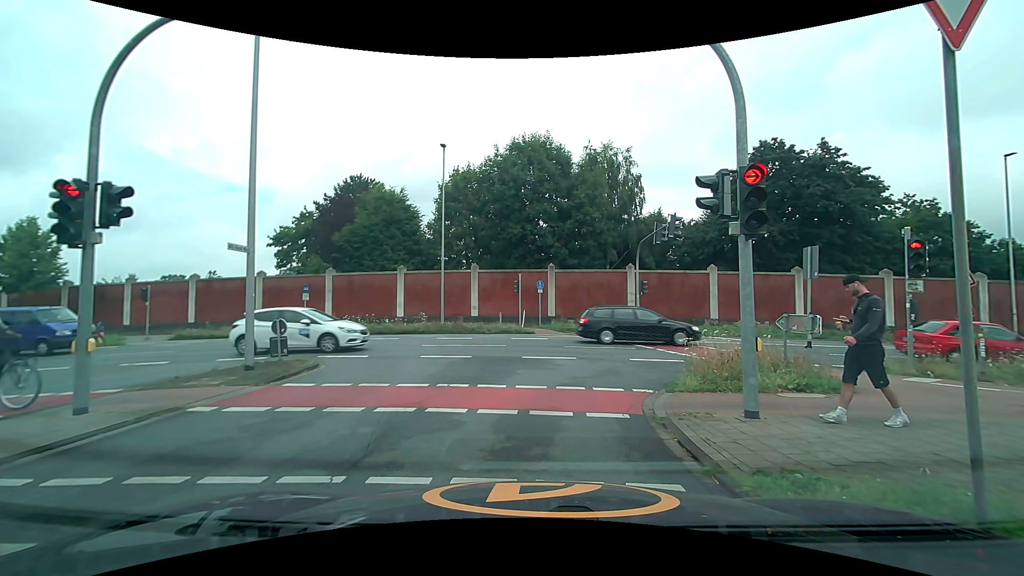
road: unclassified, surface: asphalt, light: Day
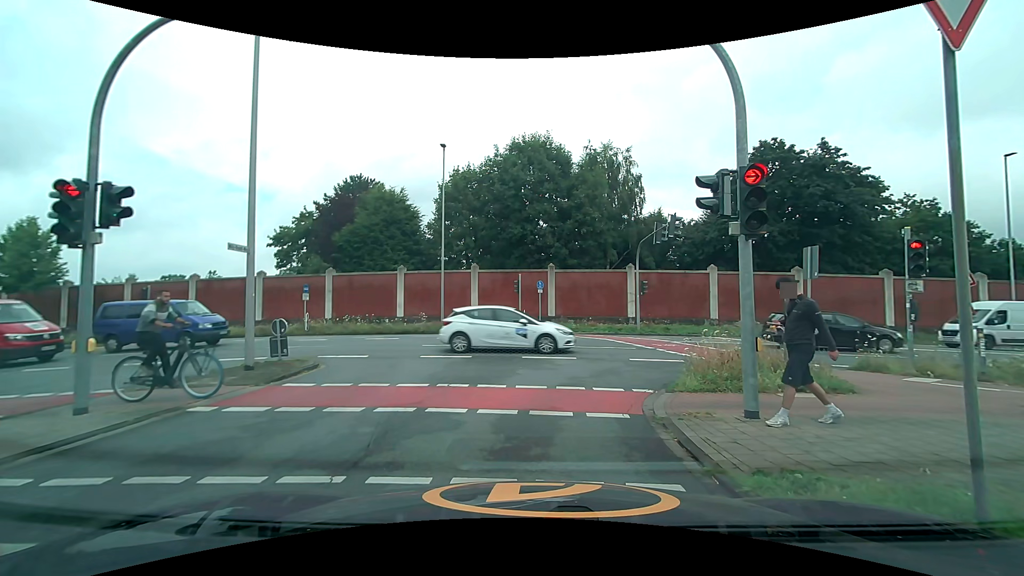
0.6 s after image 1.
(0.0, 0.0) m; 0°
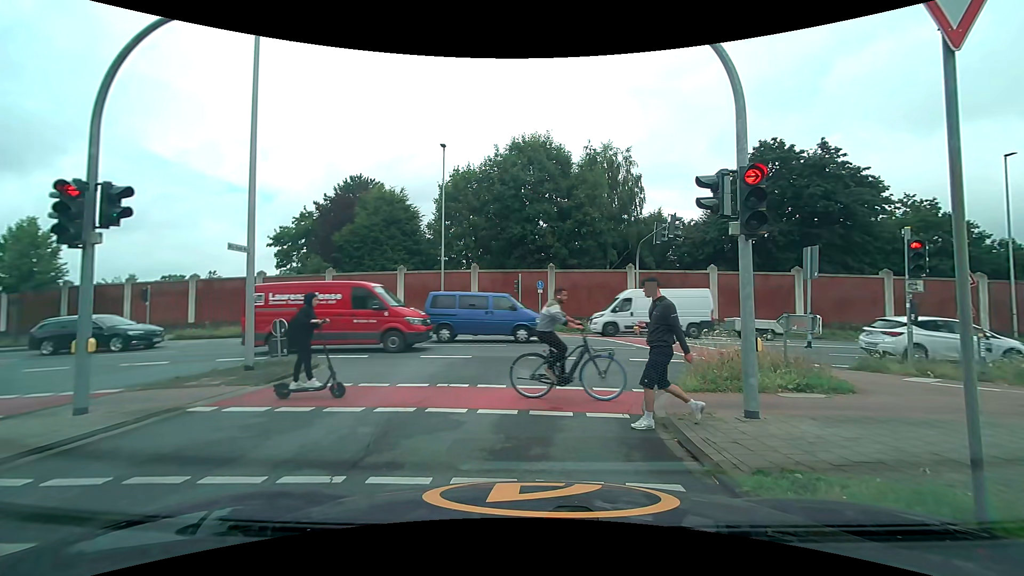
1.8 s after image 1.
(0.0, 0.0) m; 0°
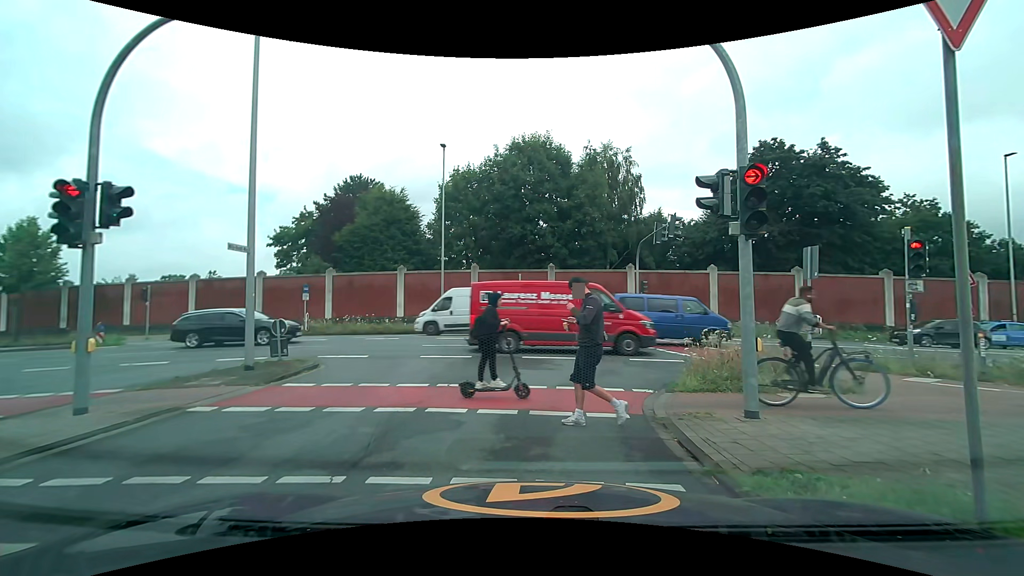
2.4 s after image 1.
(0.0, 0.0) m; 0°
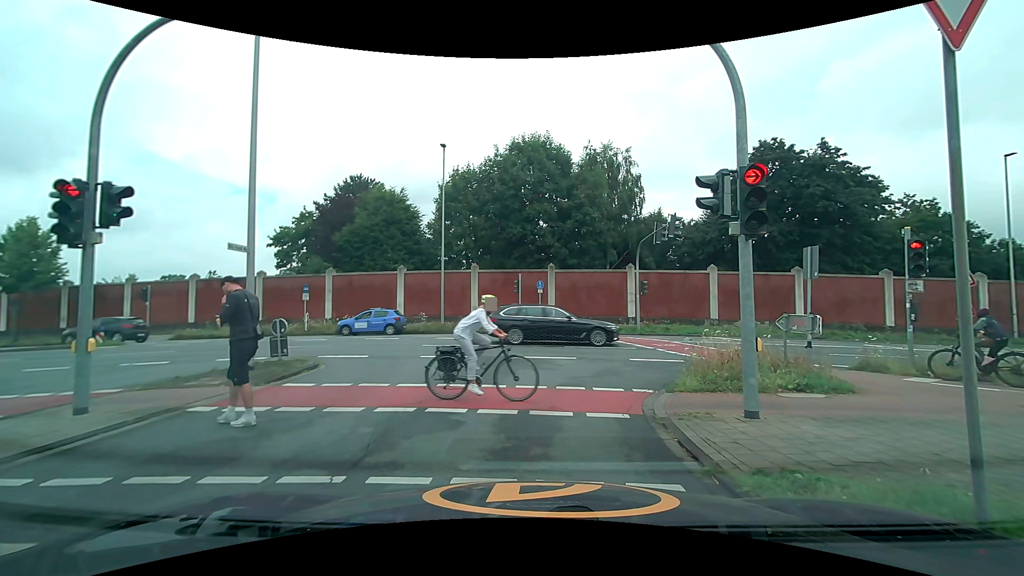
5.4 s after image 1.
(0.0, 0.0) m; 0°
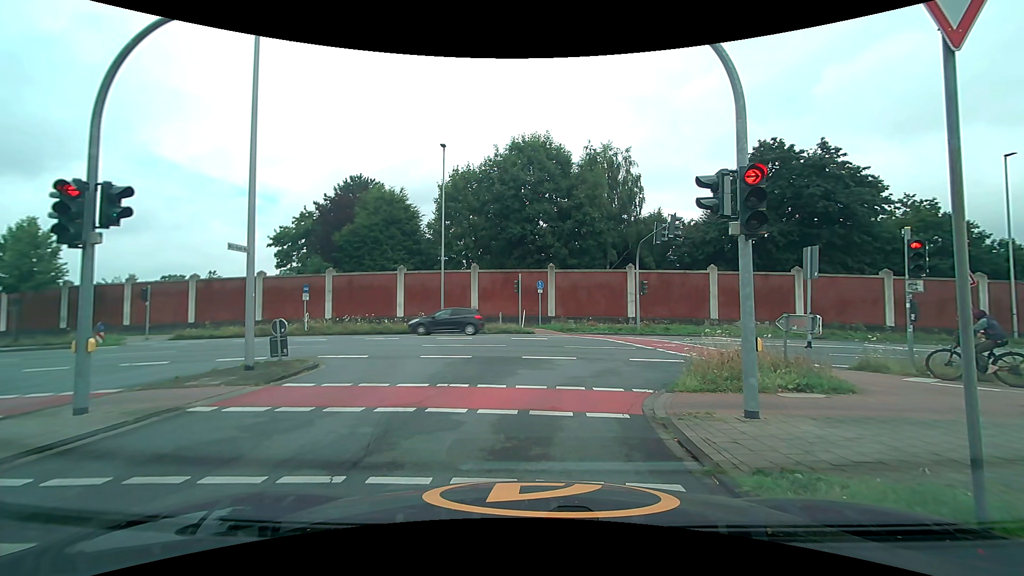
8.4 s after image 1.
(0.0, 0.0) m; 0°
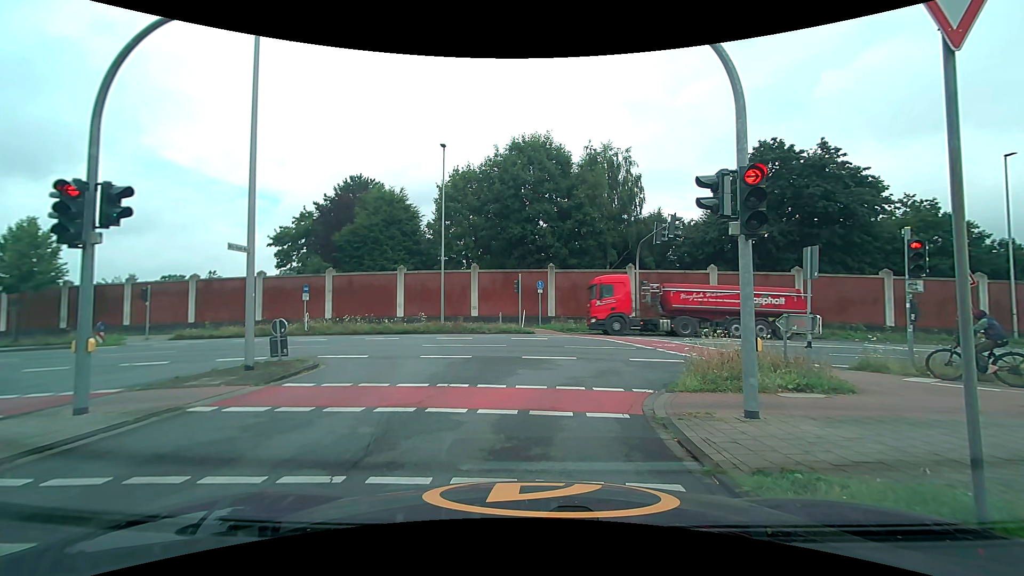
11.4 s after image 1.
(0.0, 0.0) m; 0°
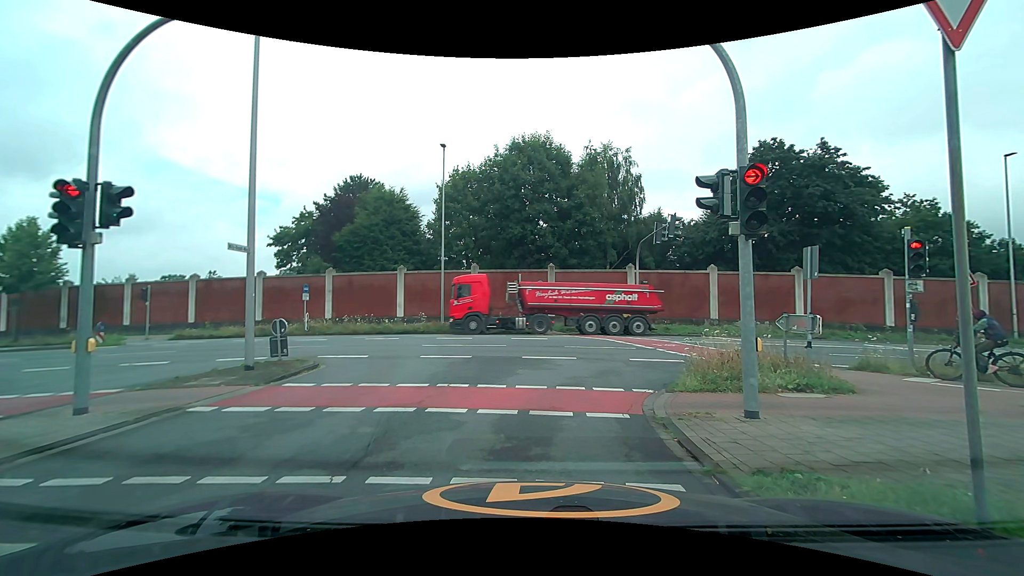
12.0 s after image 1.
(0.0, 0.0) m; 0°
(0, +10) (+6, +18) (+16, +19) (+26, +19) (+36, +19) (+46, +18) (+56, +18) (+66, +18) (+76, +17) (+86, +17) m
